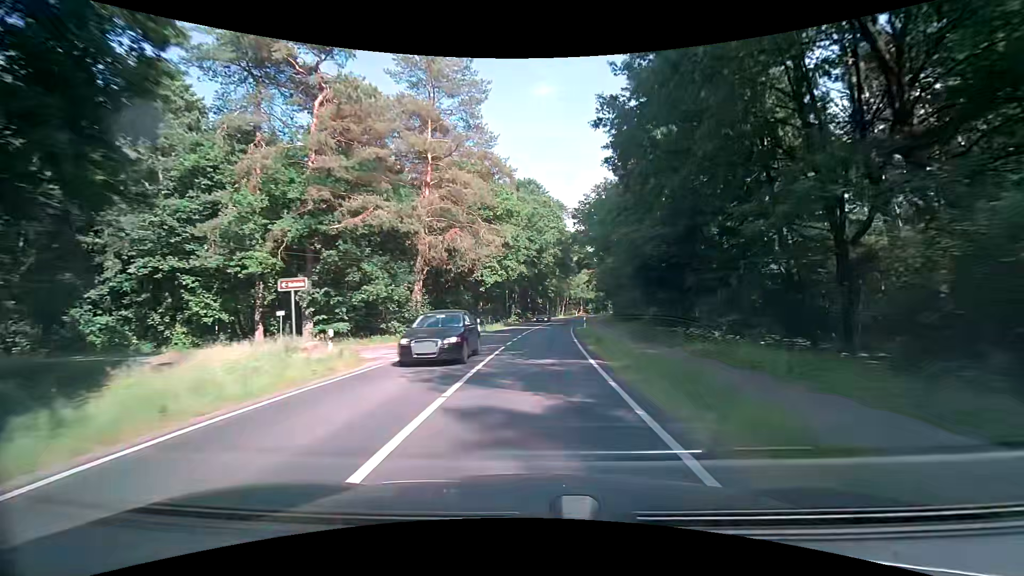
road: secondary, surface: asphalt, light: Day
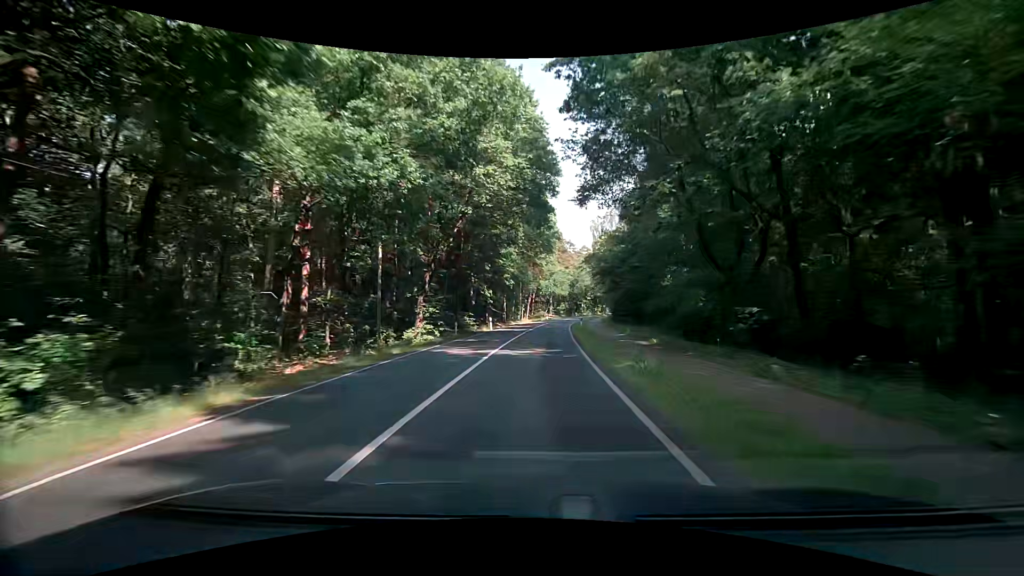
(+1.9, +42.4) m; +4°
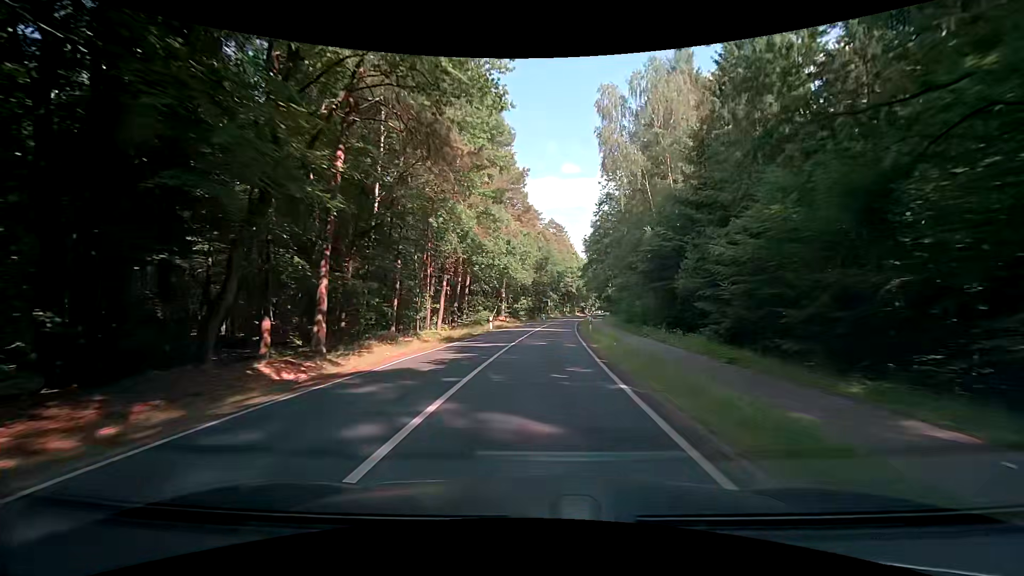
(+2.8, +53.9) m; +6°
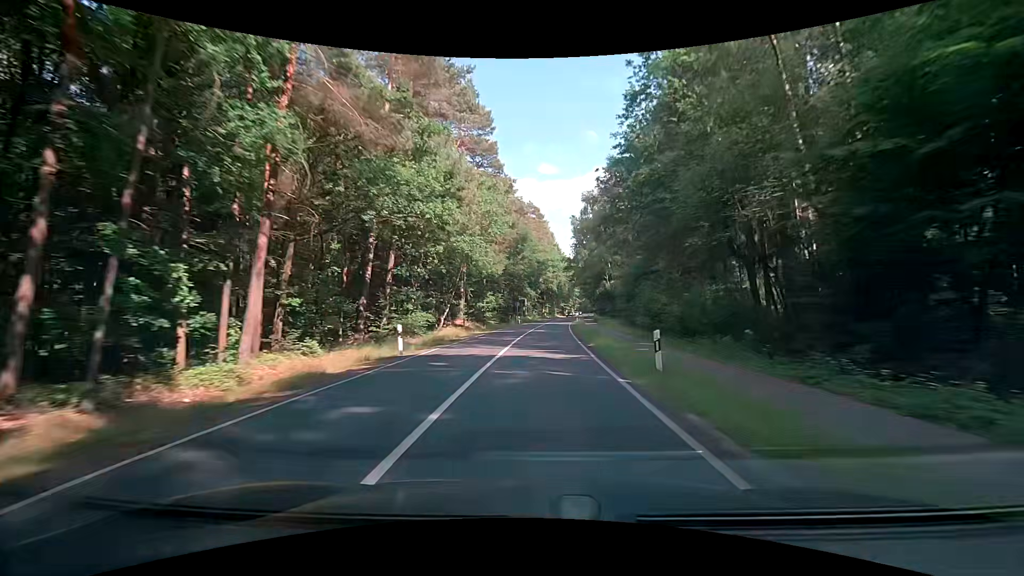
(+0.4, +21.8) m; +2°
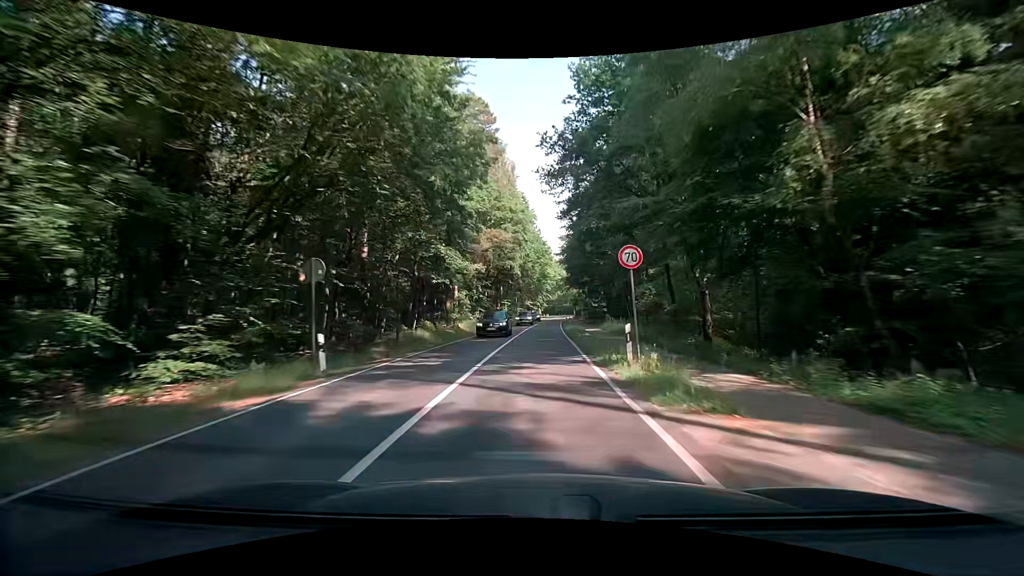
(+2.6, +54.9) m; +4°
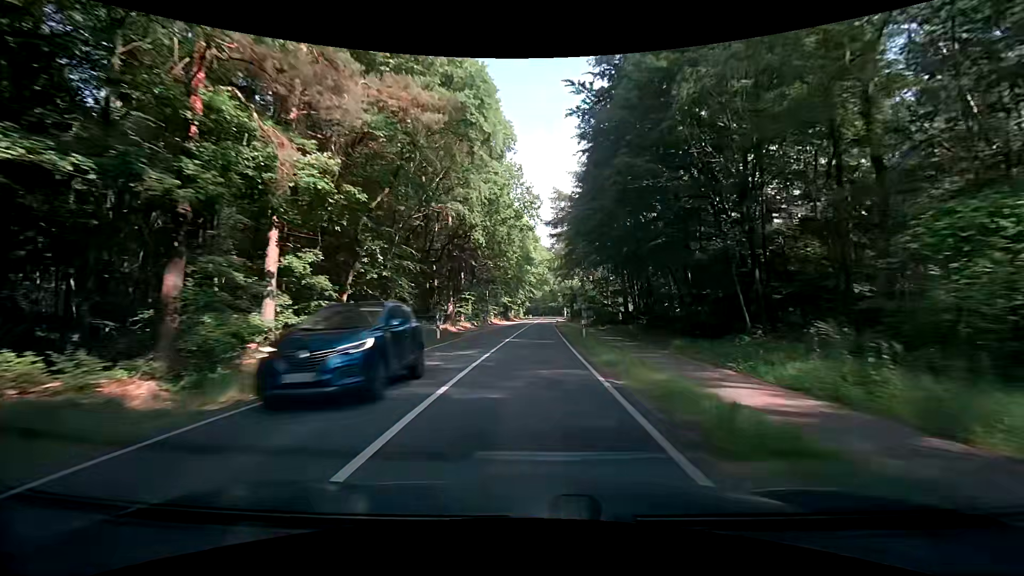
(+0.9, +33.2) m; +2°
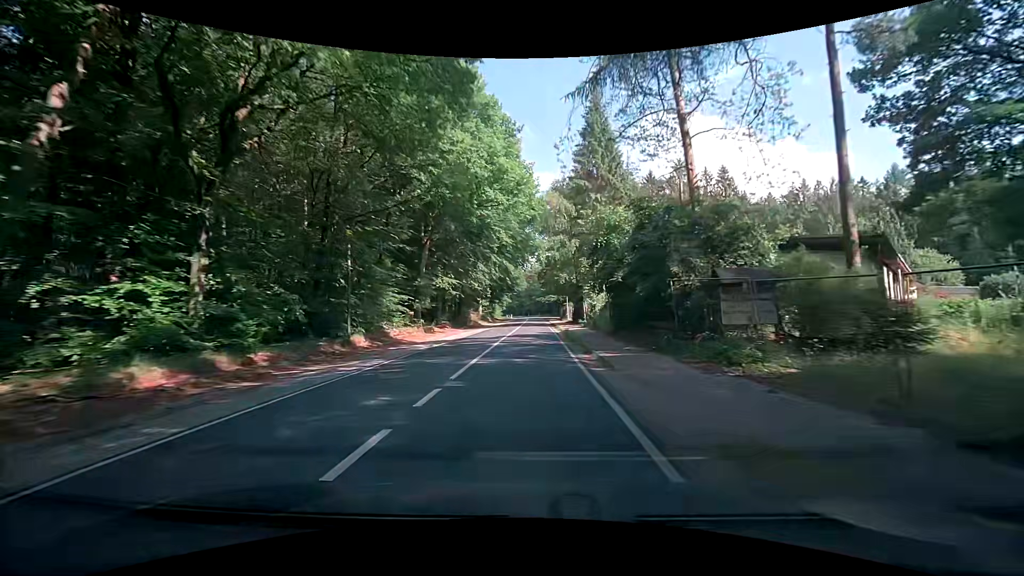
(+1.4, +53.4) m; +2°
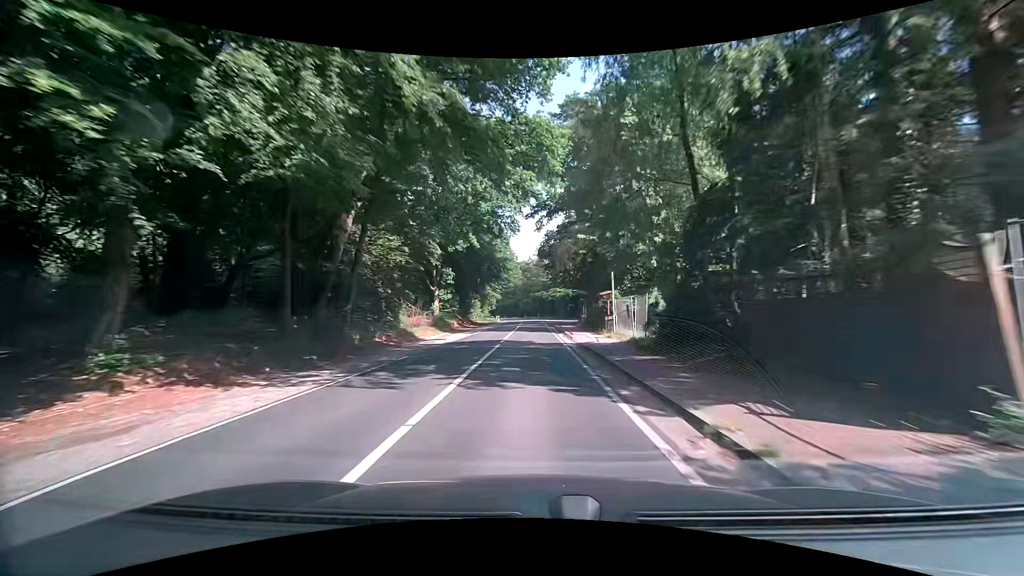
(-0.2, +40.0) m; -1°
(0, +10) (0, +20) (0, +30) (+1, +40) (+1, +50) (+1, +60) (+1, +70) (+1, +80) (0, +90) (0, +100) m
